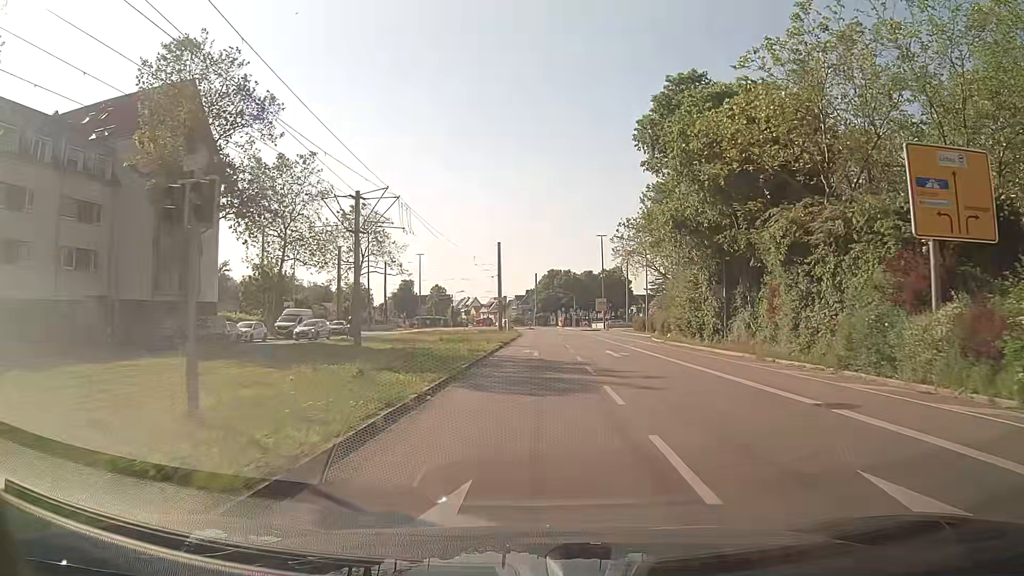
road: tertiary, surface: asphalt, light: Day
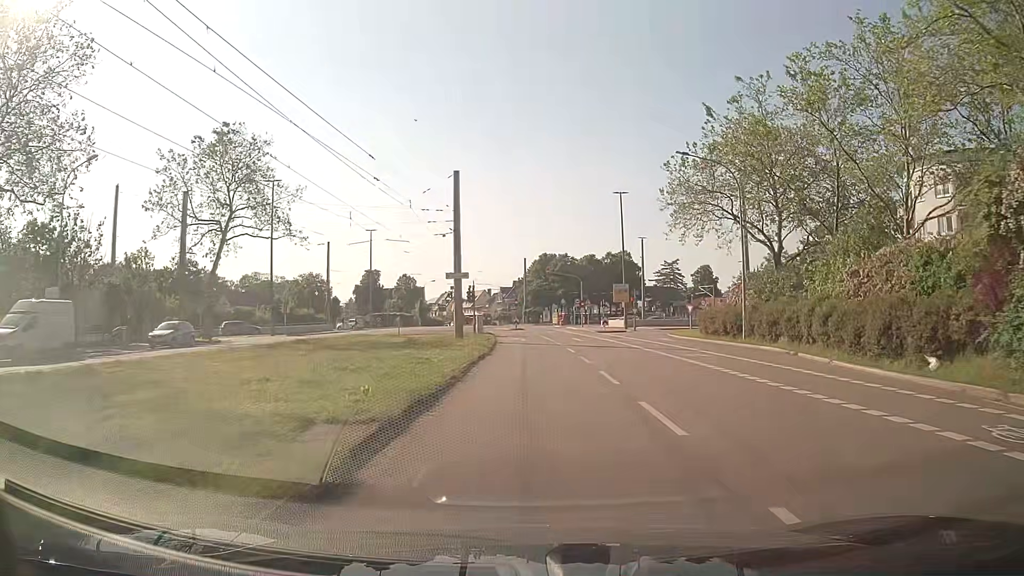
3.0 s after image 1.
(-0.2, +33.2) m; 0°
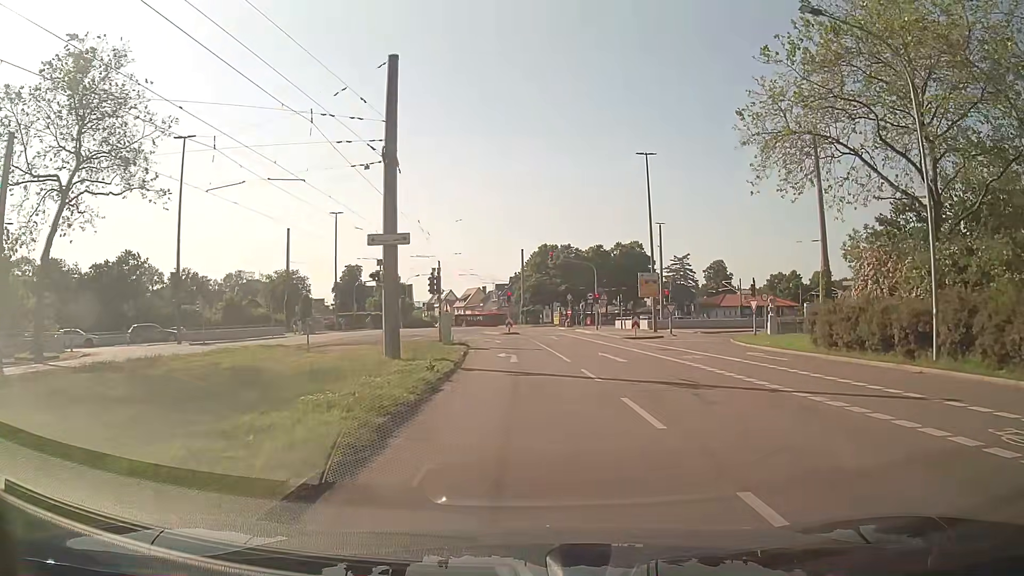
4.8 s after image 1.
(+0.2, +17.4) m; 0°
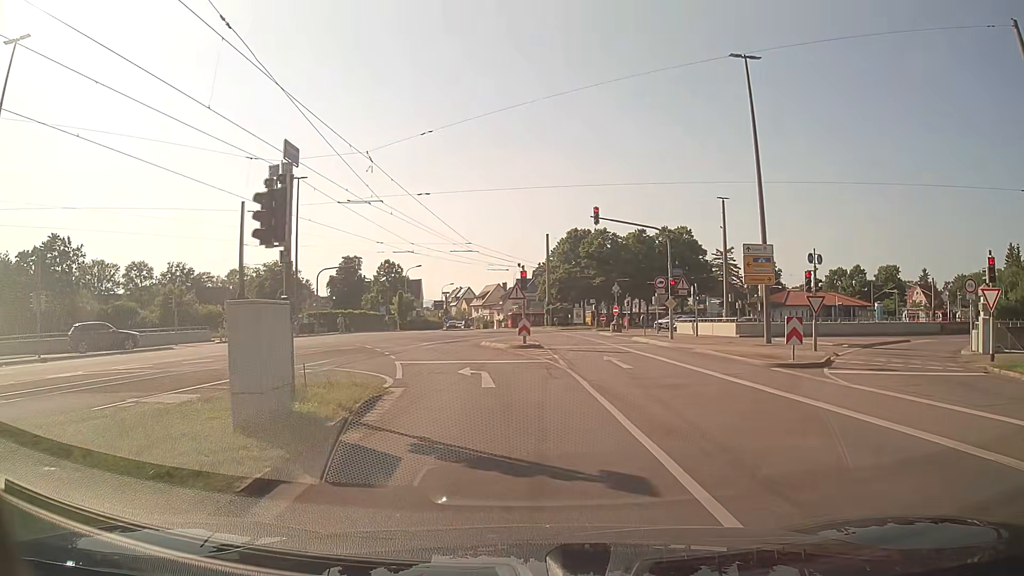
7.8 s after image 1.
(-0.2, +21.5) m; -3°
(0, +10) (-1, +20) (-4, +29) (-9, +38) (-15, +46) (-24, +51) (-34, +52) (-44, +51) (-53, +48) (-63, +46) m
